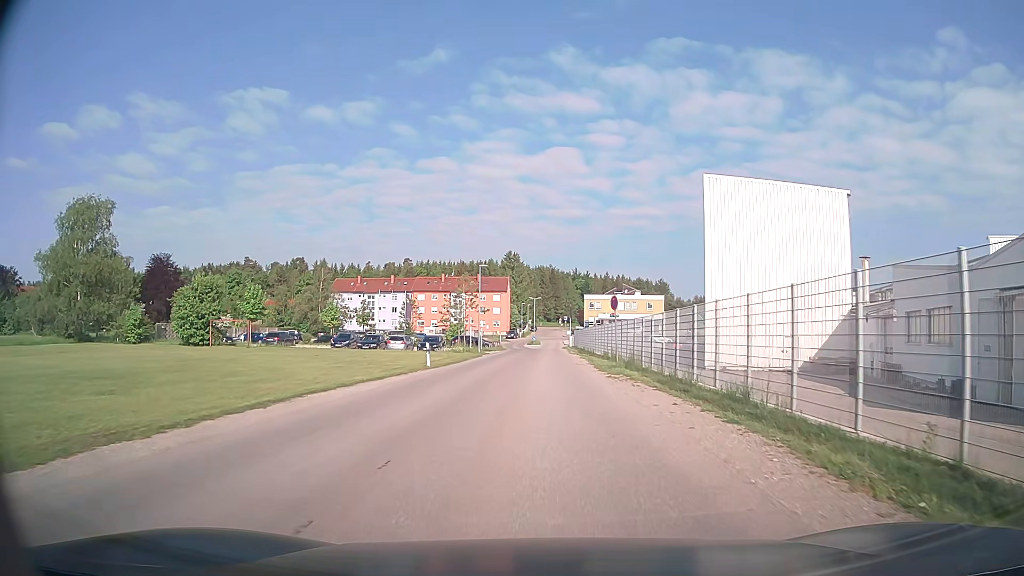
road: unclassified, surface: asphalt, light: Day
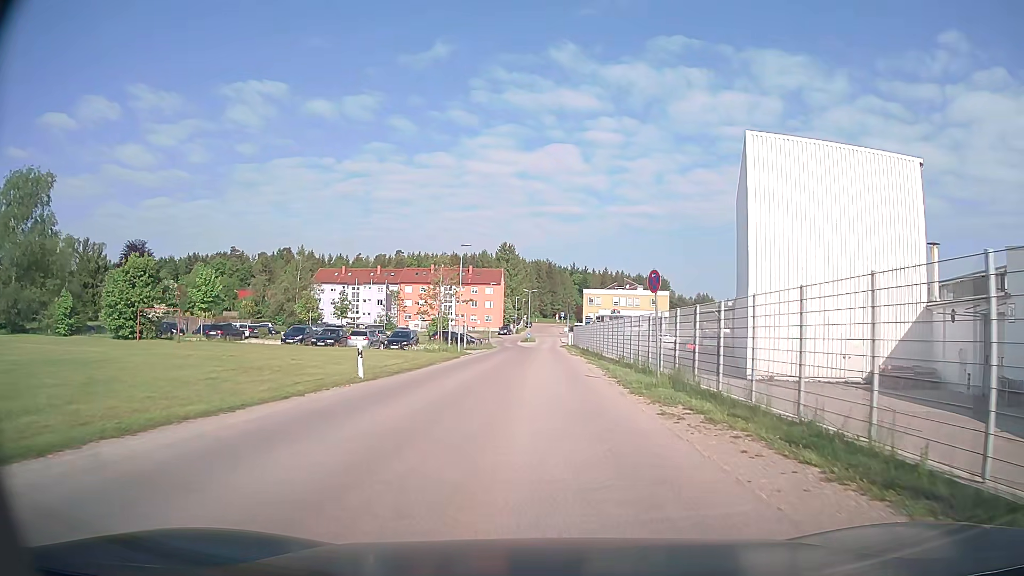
(0.0, +10.6) m; 0°
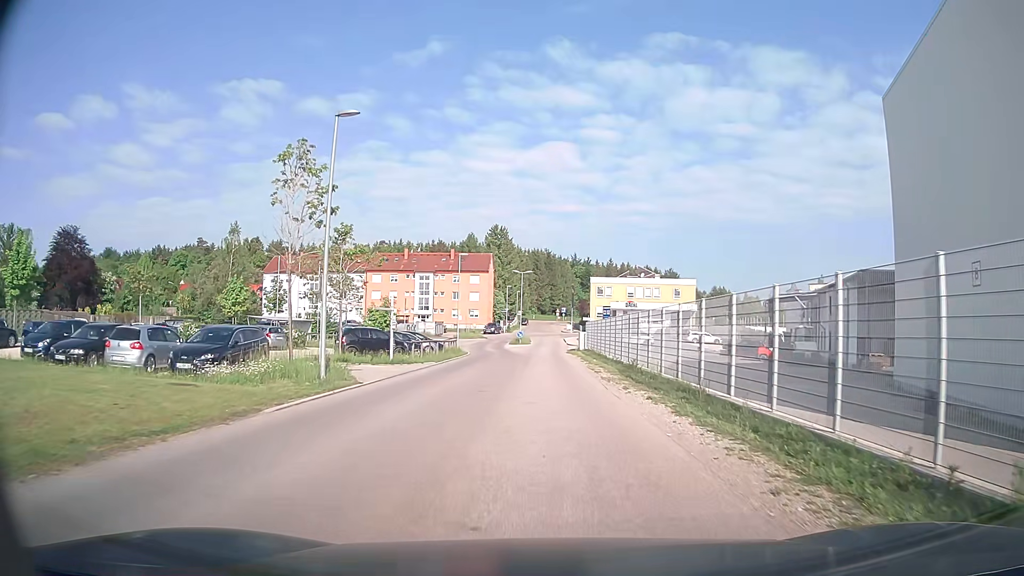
(+0.1, +27.2) m; 0°
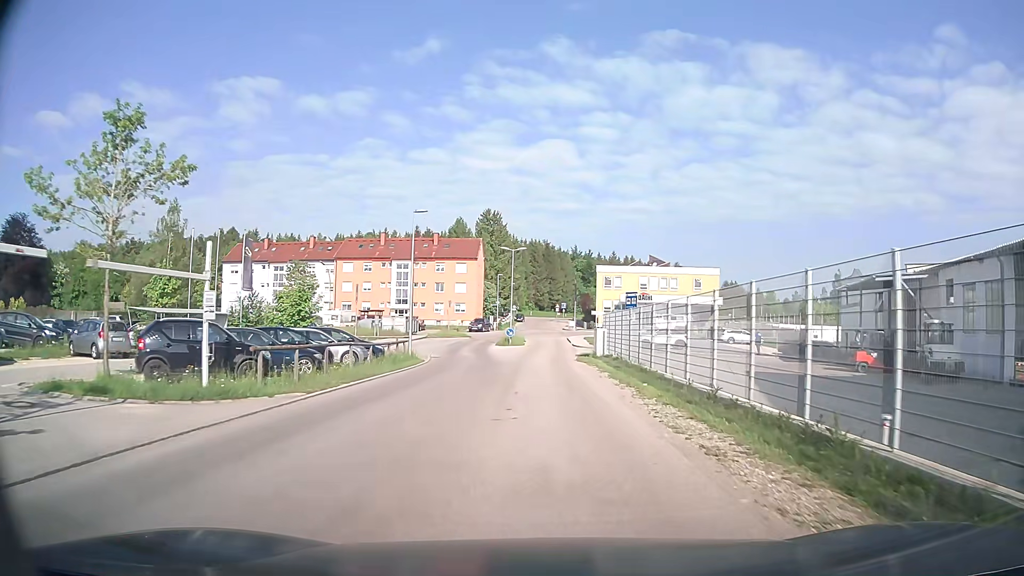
(-0.2, +17.2) m; -1°
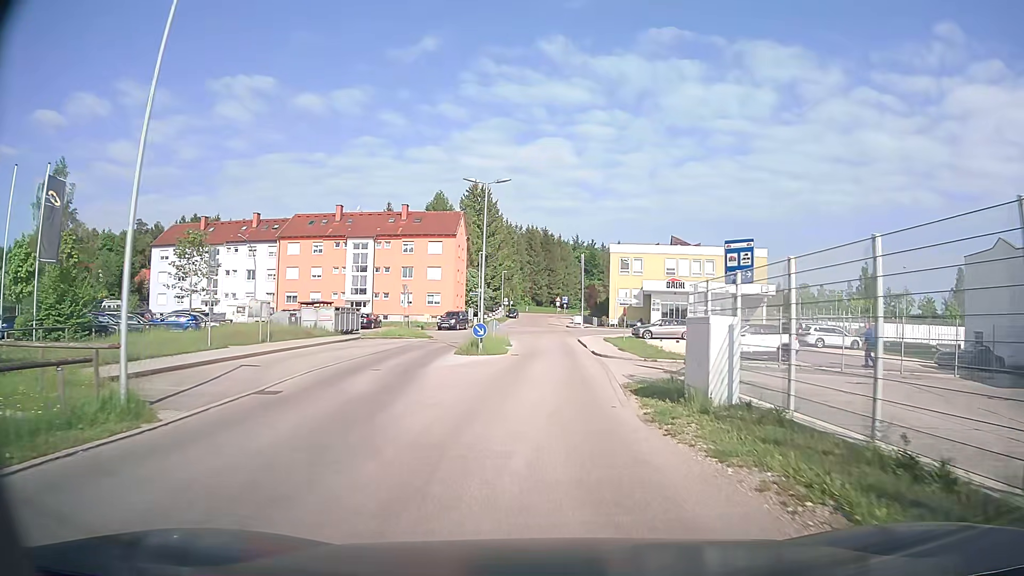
(+0.4, +22.8) m; +1°
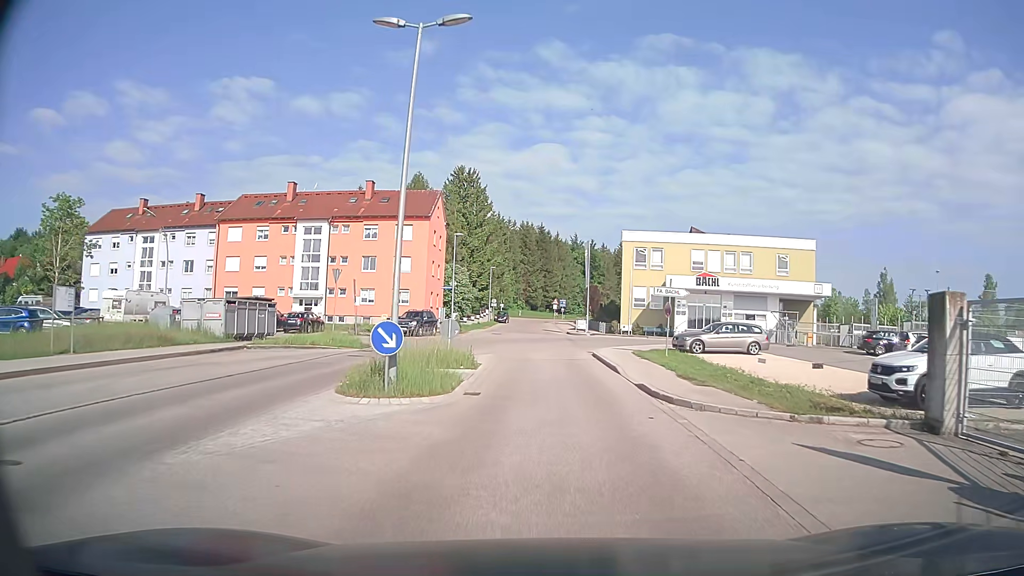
(0.0, +15.7) m; 0°
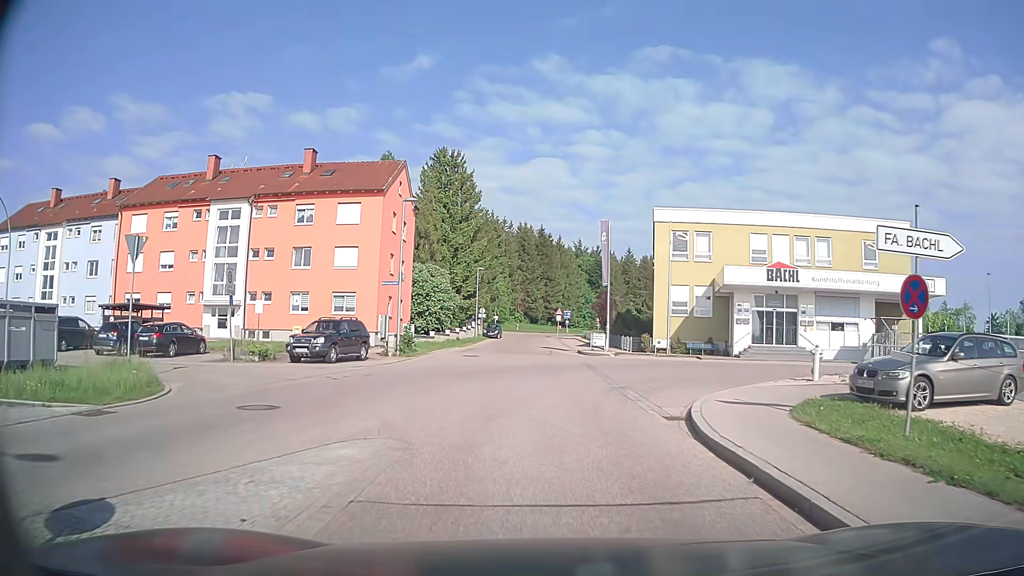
(+0.2, +17.9) m; 0°
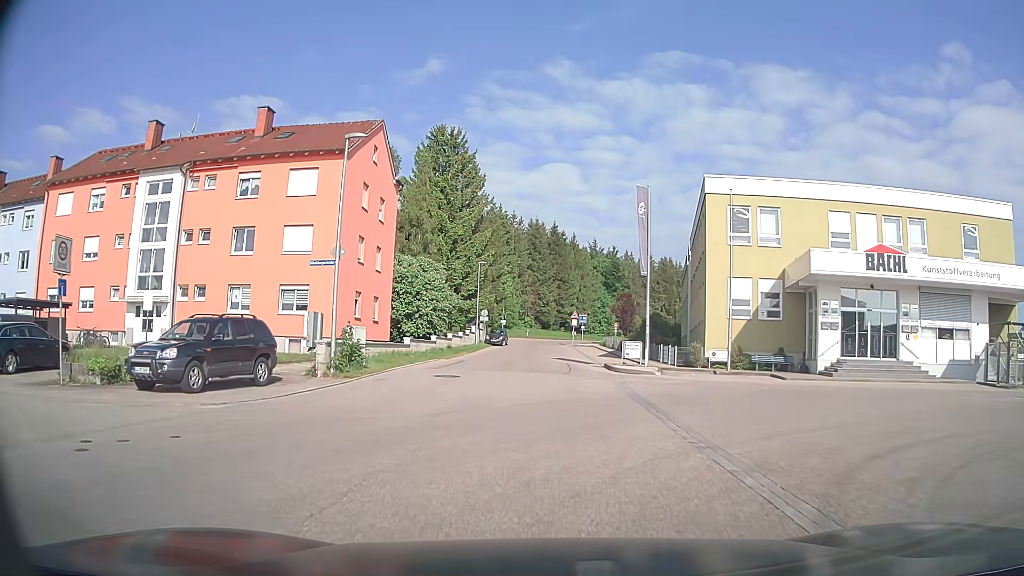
(-0.1, +11.2) m; -1°
(0, +10) (0, +20) (0, +30) (0, +40) (0, +50) (+1, +60) (+1, +70) (+1, +80) (+1, +90) (+1, +100) m
